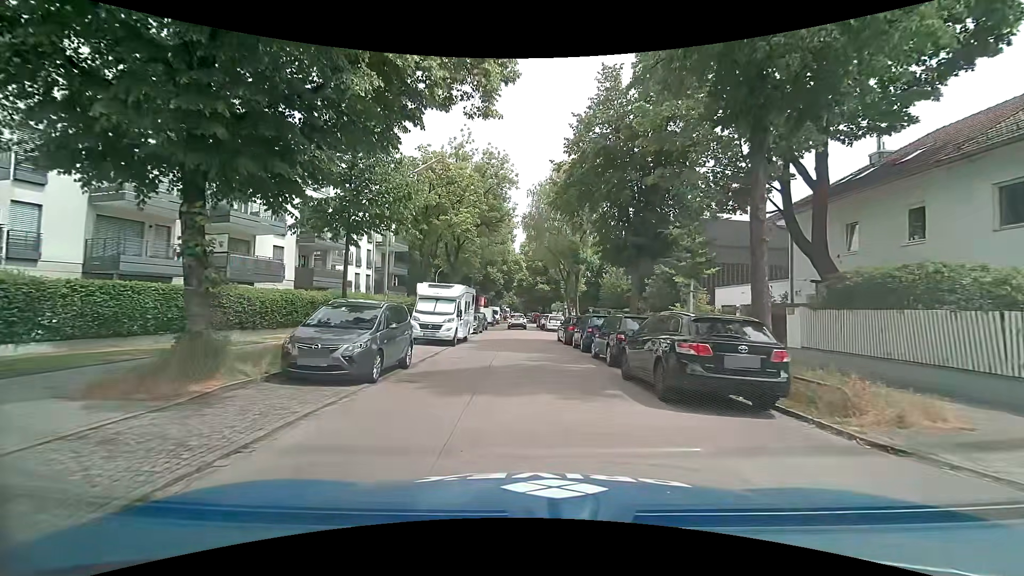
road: residential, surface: asphalt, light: Day
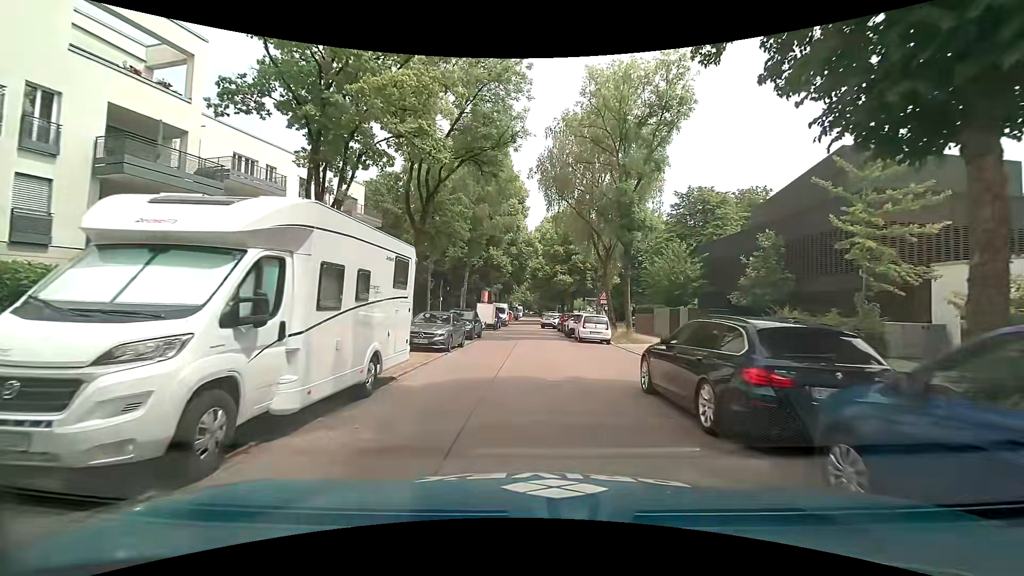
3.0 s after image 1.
(-0.4, +17.7) m; -2°
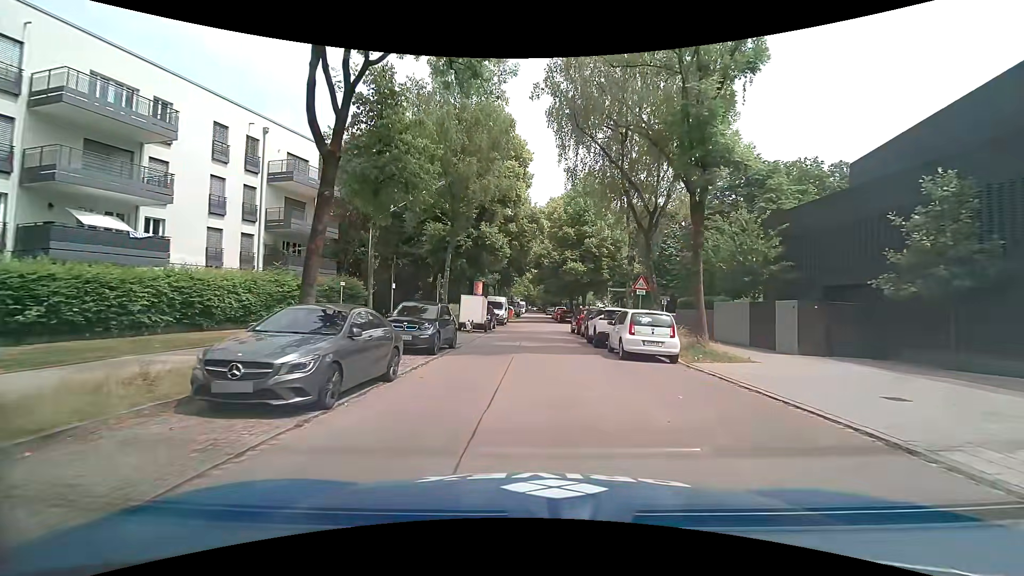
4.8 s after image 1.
(-0.1, +11.1) m; -1°
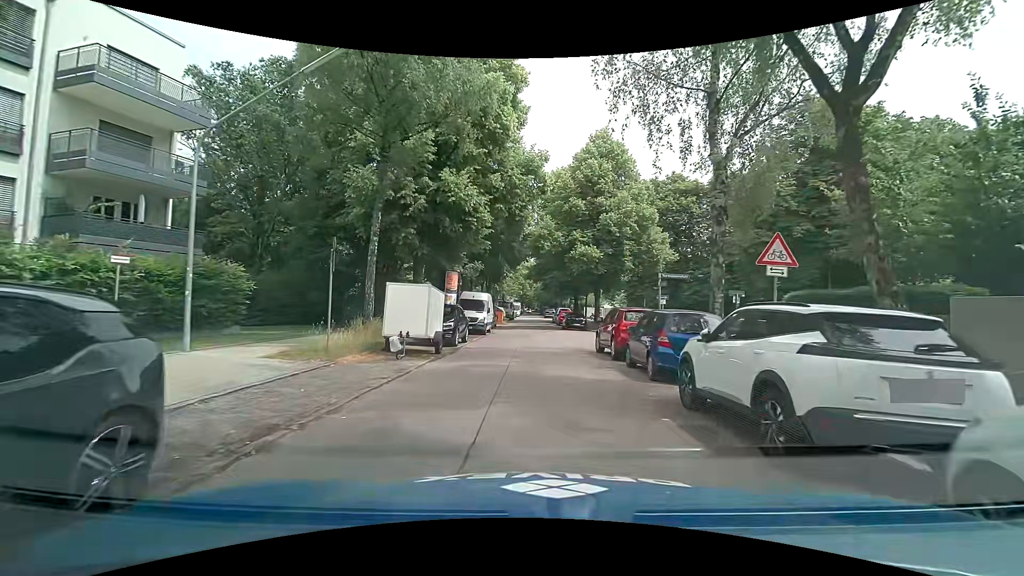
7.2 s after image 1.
(+0.2, +14.2) m; +1°
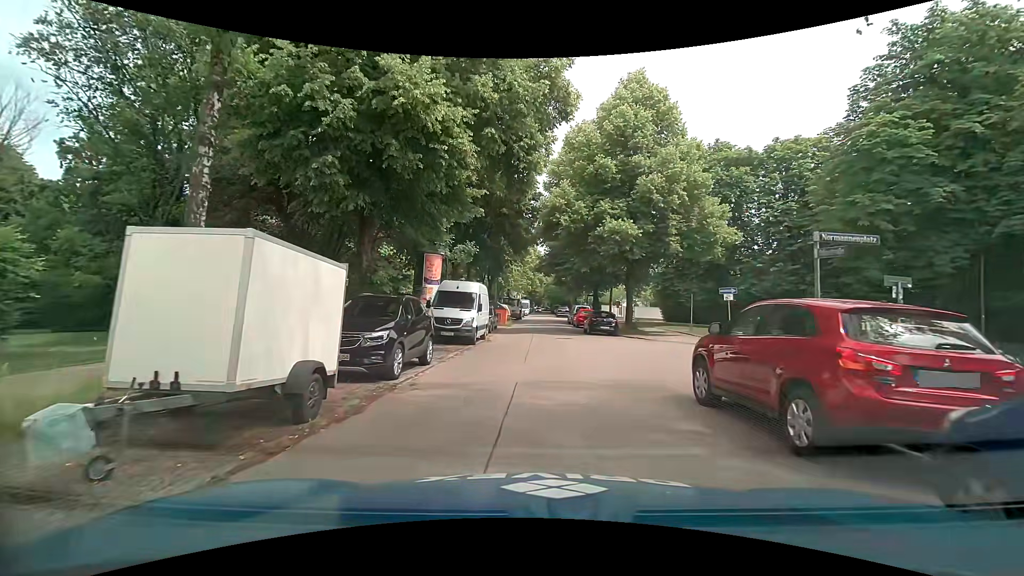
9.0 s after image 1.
(-0.2, +9.8) m; -2°
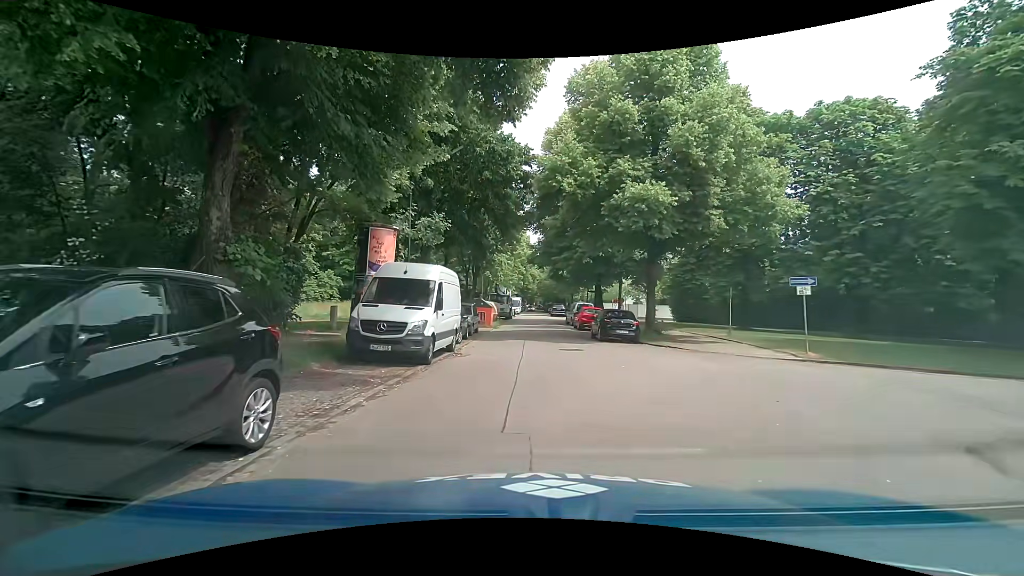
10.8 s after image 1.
(+0.1, +7.4) m; +2°
